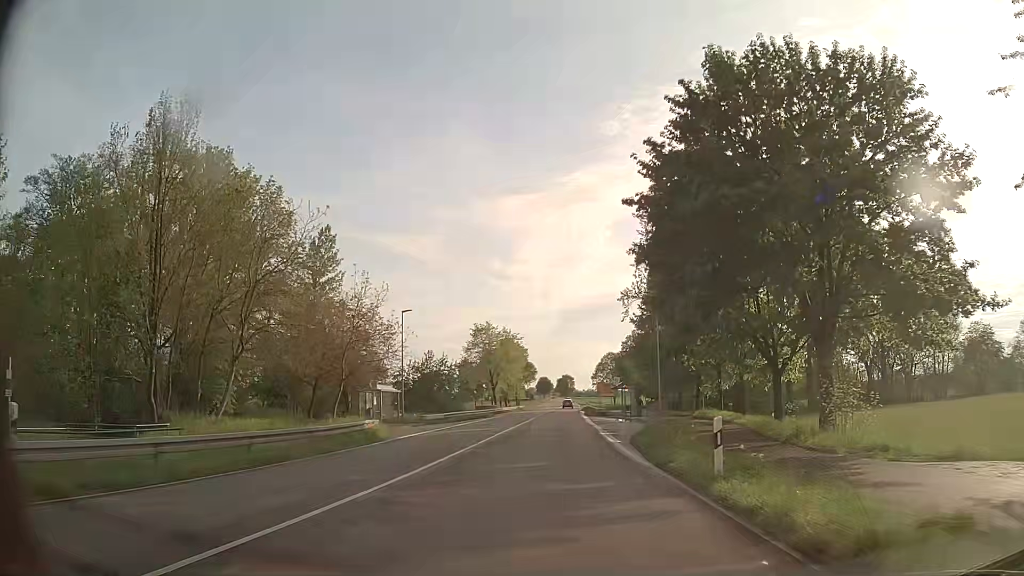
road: secondary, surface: asphalt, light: Day
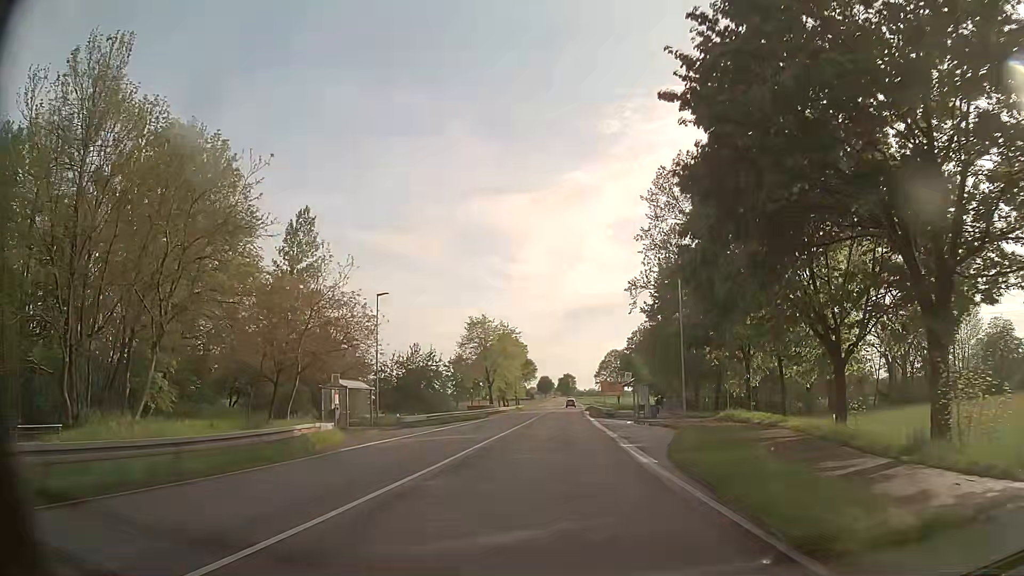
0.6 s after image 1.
(0.0, +7.8) m; 0°
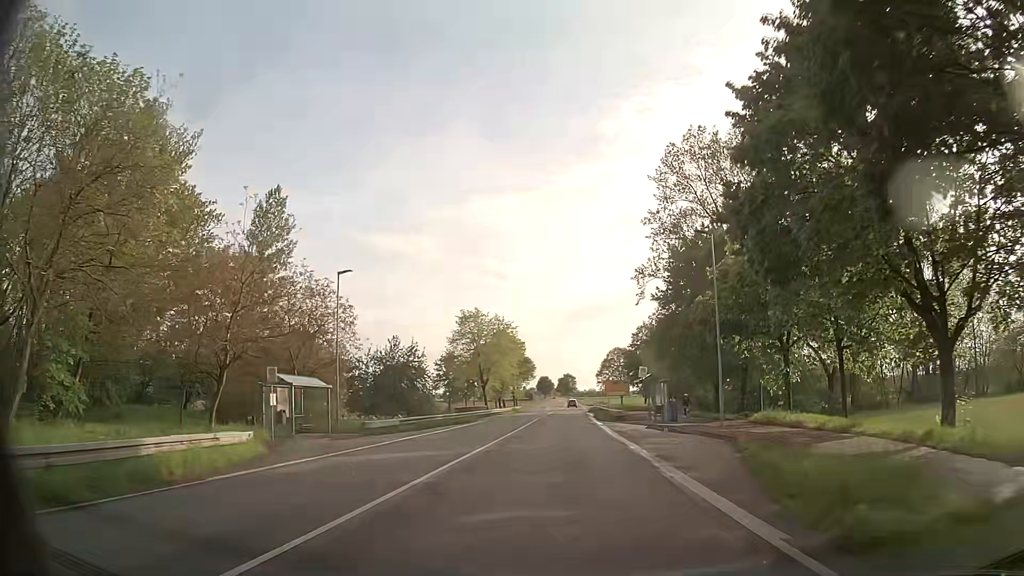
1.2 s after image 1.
(-0.1, +8.1) m; -1°
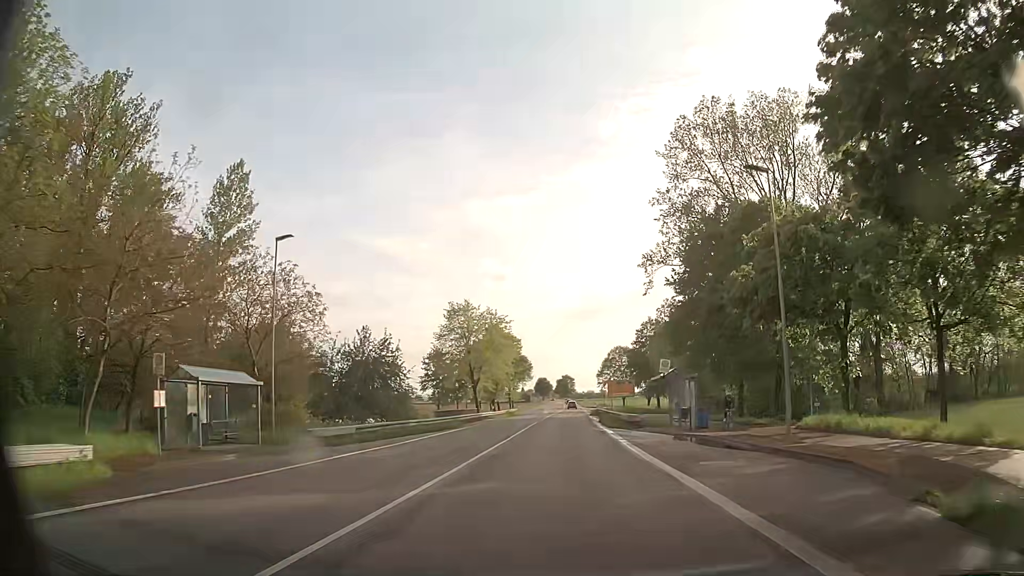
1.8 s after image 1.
(0.0, +8.3) m; 0°
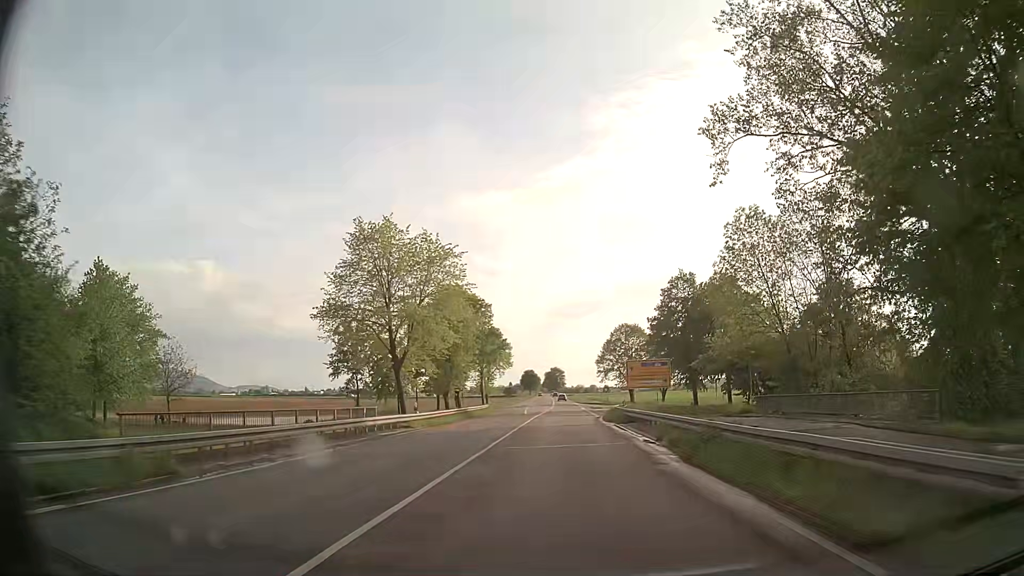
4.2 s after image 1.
(+0.8, +34.7) m; +2°
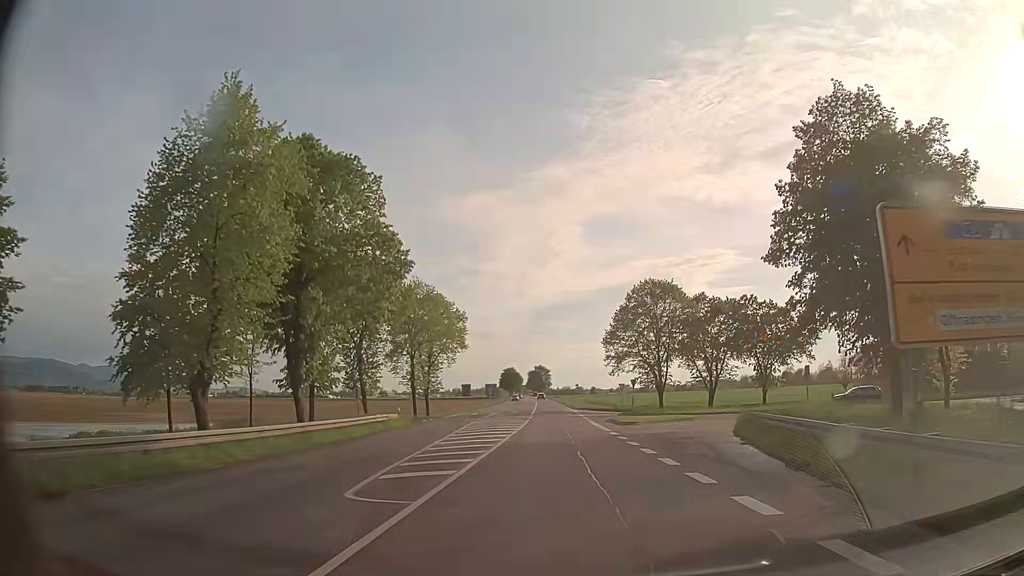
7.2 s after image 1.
(+0.6, +44.7) m; +1°
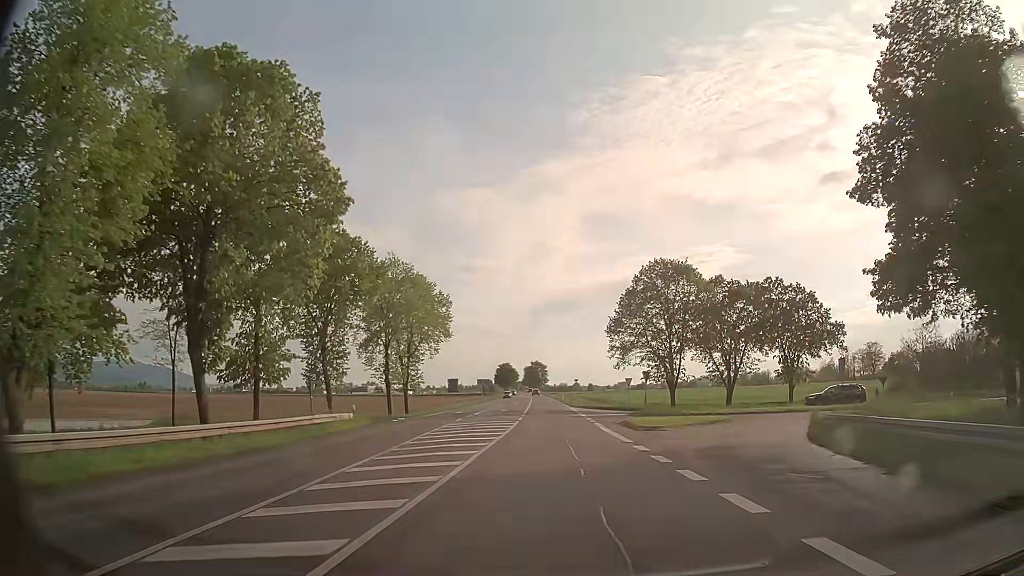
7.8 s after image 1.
(0.0, +9.0) m; +1°
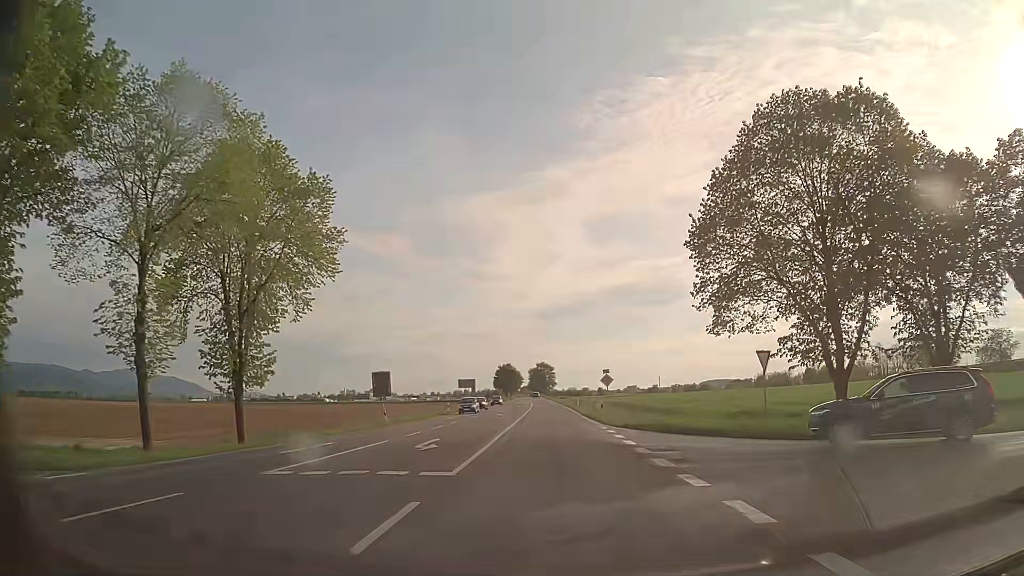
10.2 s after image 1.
(-0.3, +36.4) m; -1°
(0, +10) (0, +20) (0, +30) (0, +40) (0, +50) (0, +60) (-1, +70) (-1, +80) (-1, +90) (-1, +100) m
